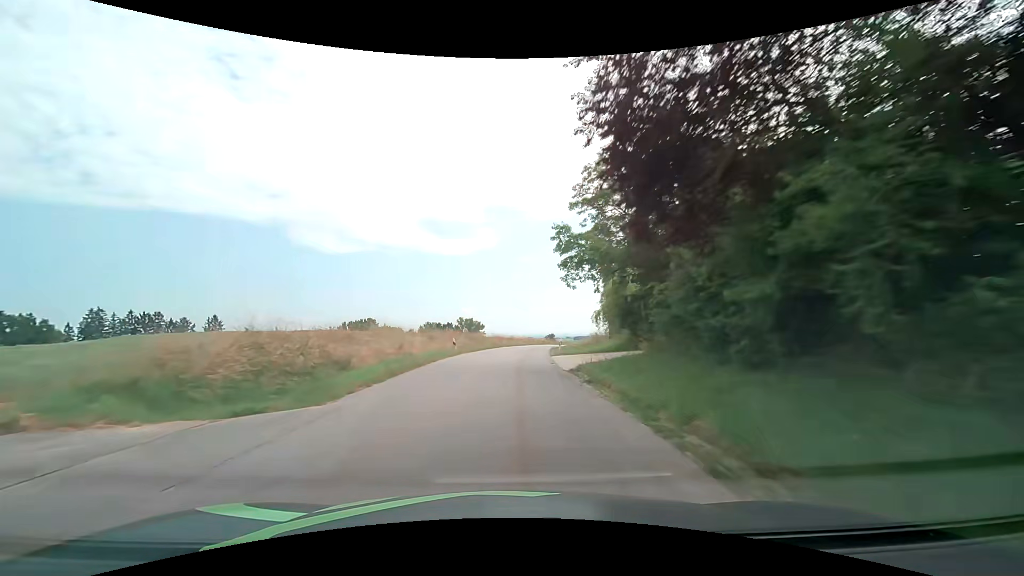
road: tertiary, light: Day
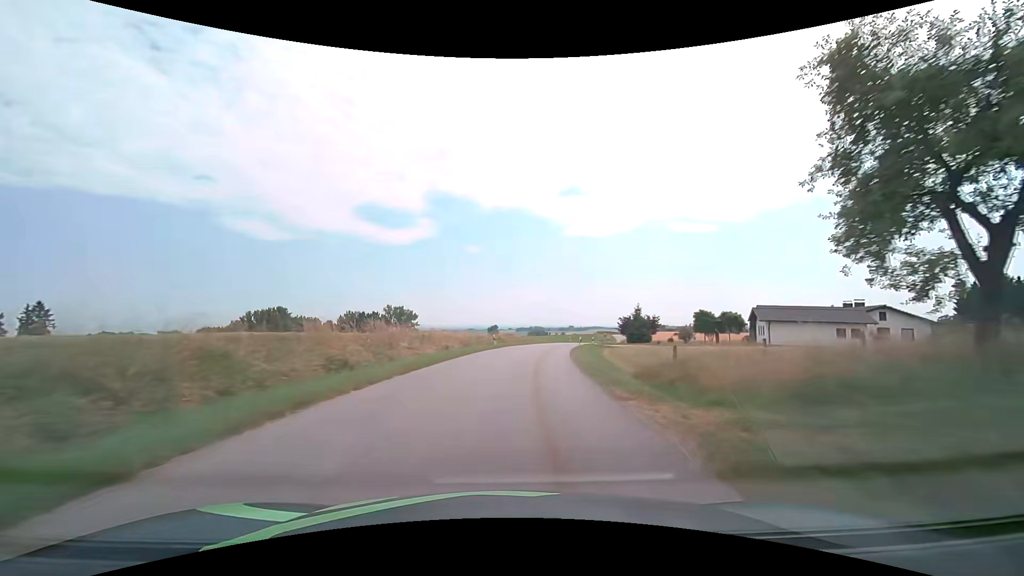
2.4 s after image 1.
(+1.6, +43.6) m; +6°
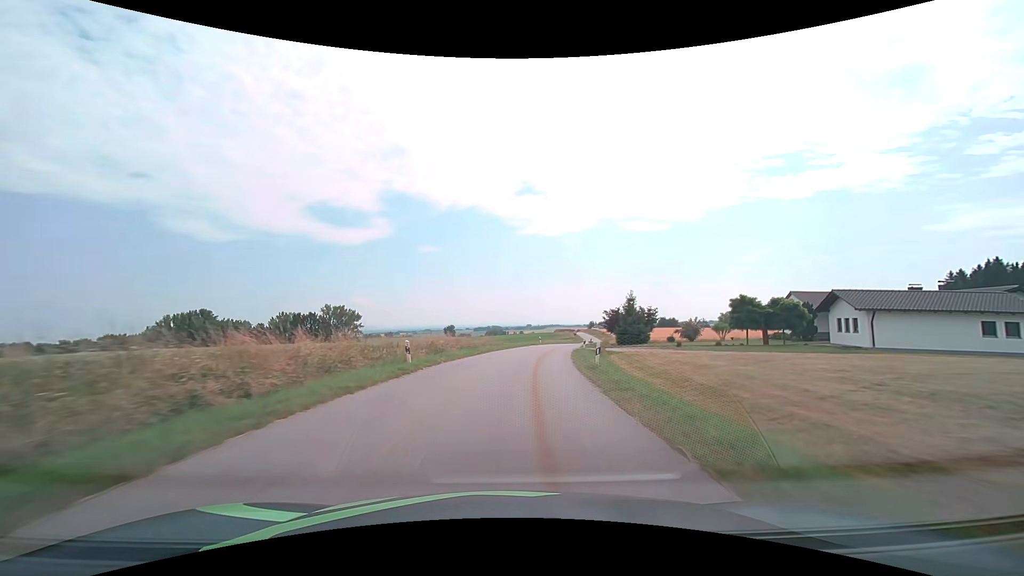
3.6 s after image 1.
(+1.0, +21.8) m; +5°
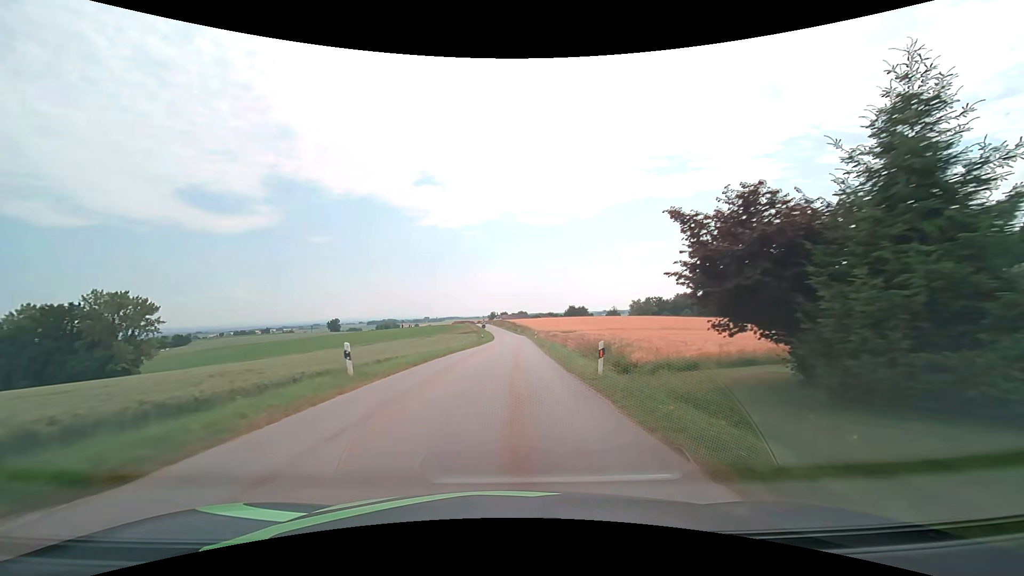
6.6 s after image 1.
(+5.7, +54.1) m; +12°
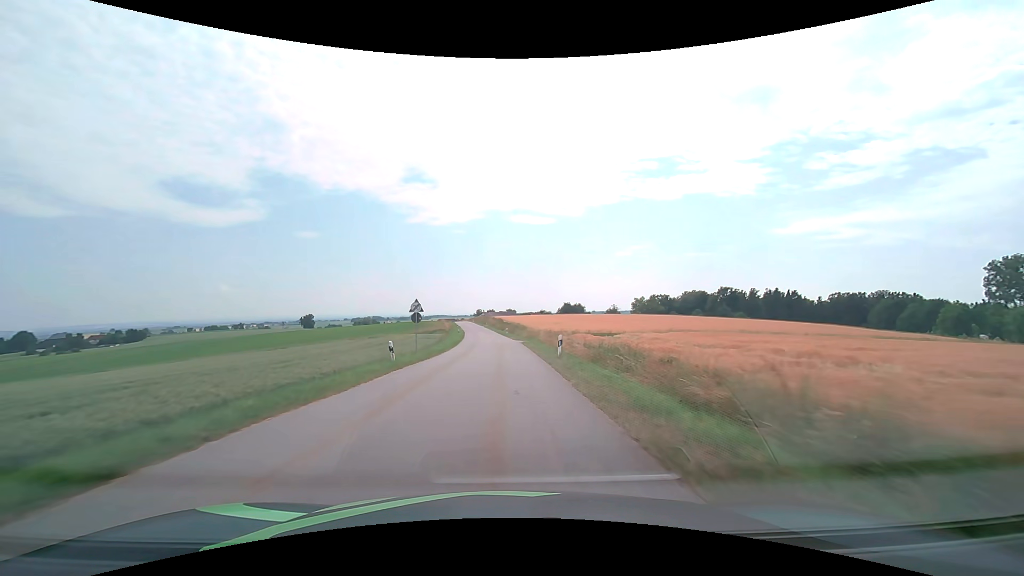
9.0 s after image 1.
(+1.0, +43.6) m; +1°
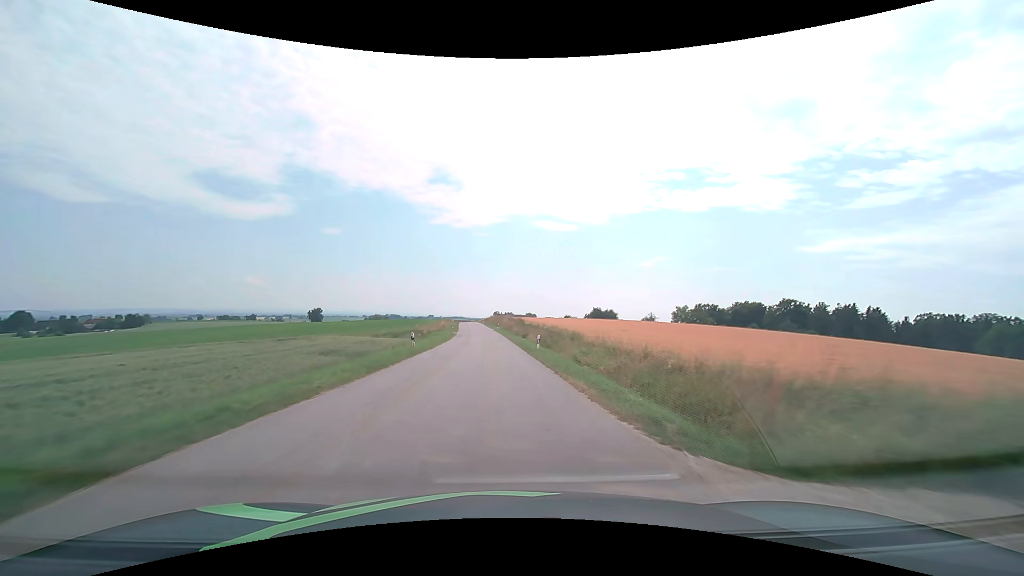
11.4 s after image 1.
(-0.5, +43.3) m; -2°
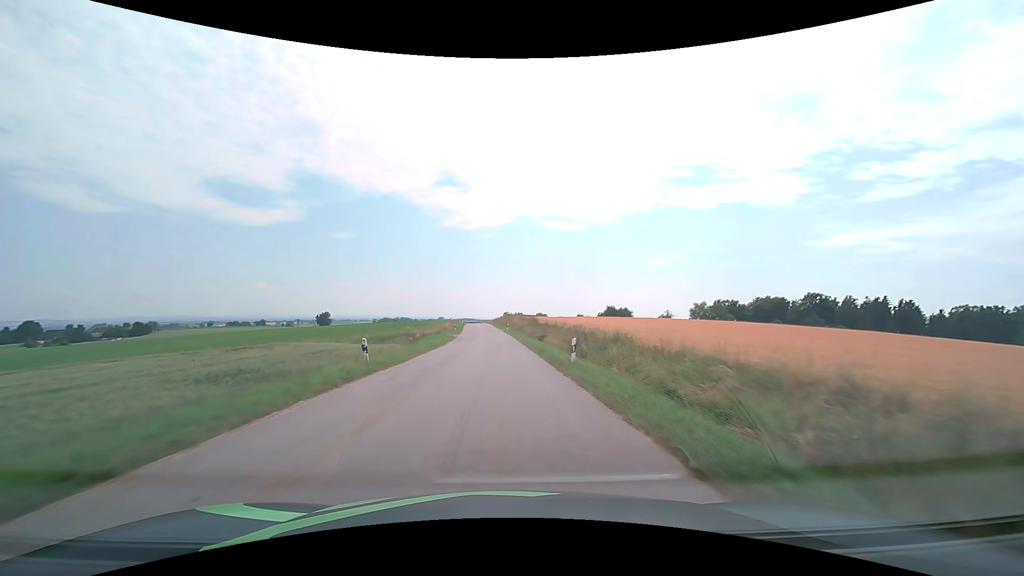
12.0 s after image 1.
(-0.1, +10.8) m; -1°
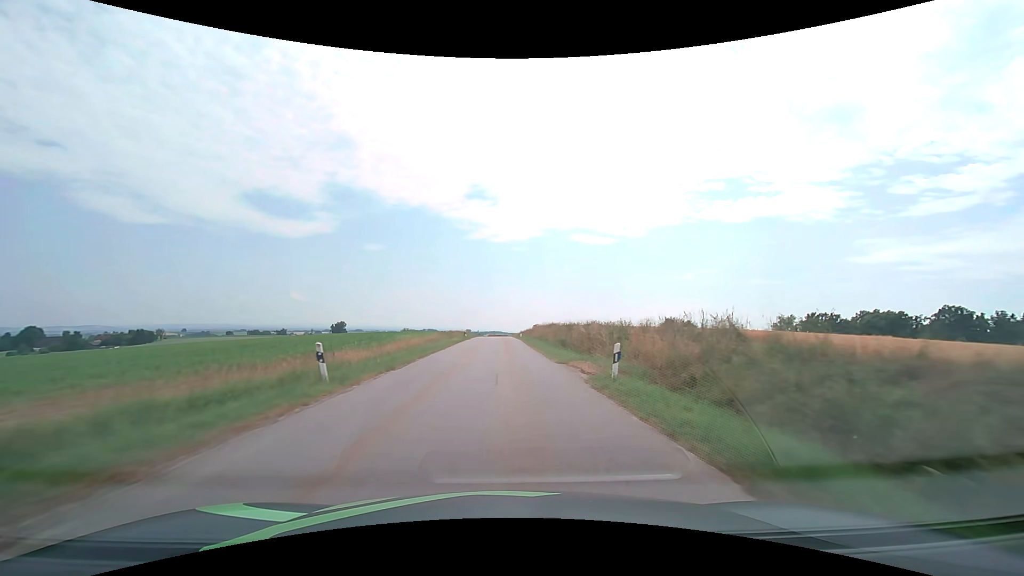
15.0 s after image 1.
(-1.9, +53.4) m; -4°
(0, +10) (0, +20) (0, +30) (0, +40) (0, +50) (0, +60) (0, +70) (0, +80) (-1, +90) (-1, +100) m
